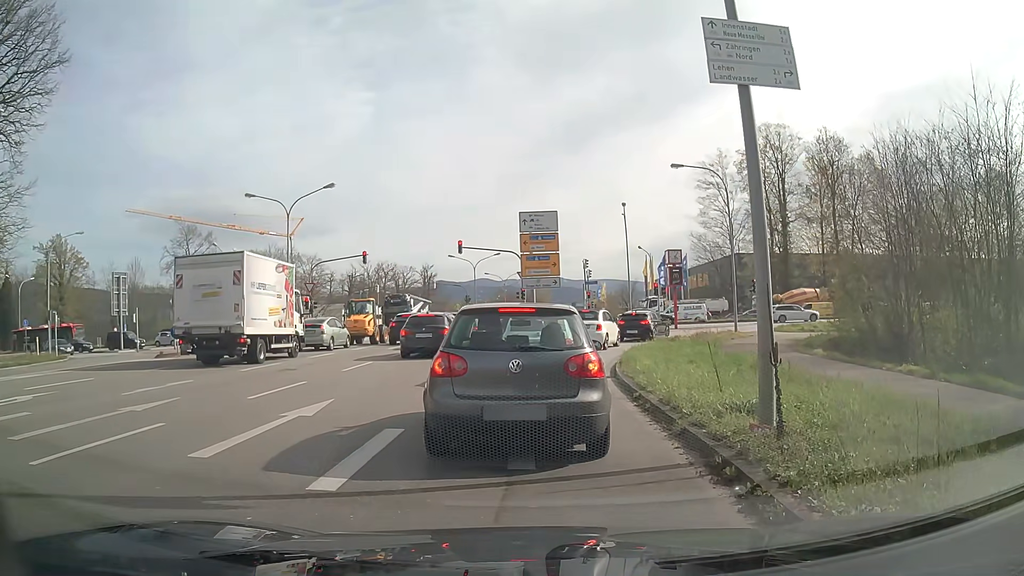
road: secondary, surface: asphalt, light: Day
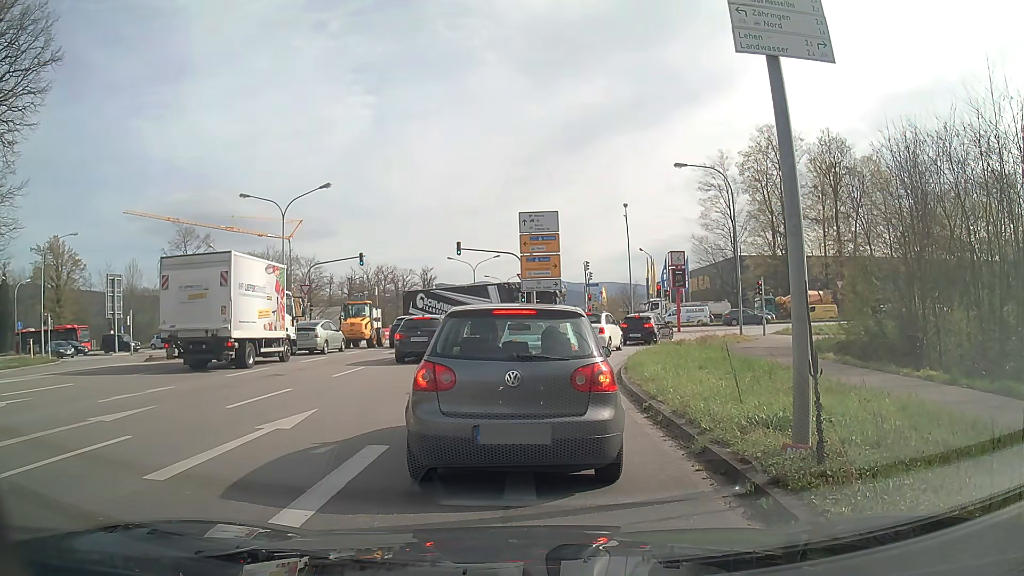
(0.0, +0.9) m; 0°
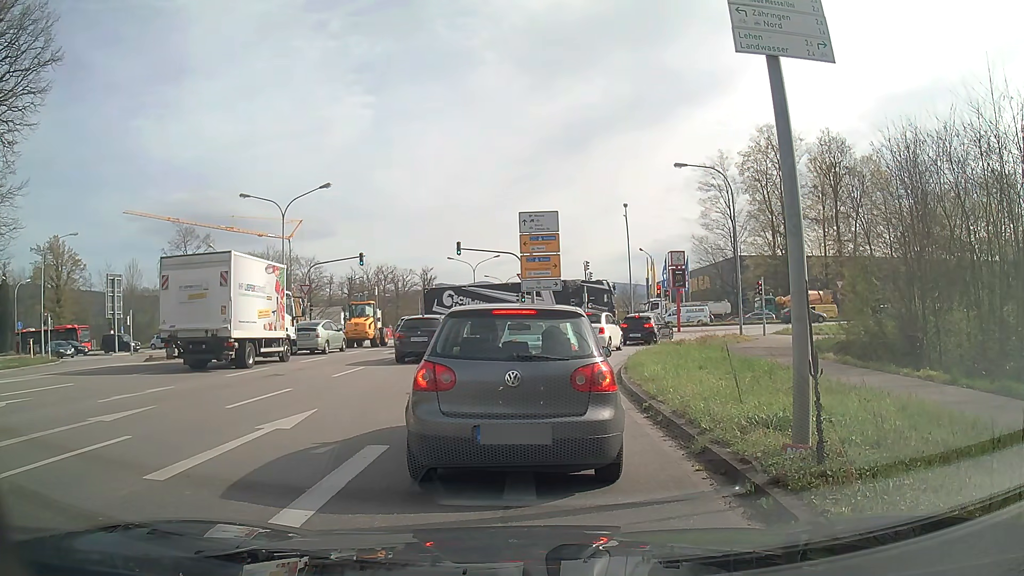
(0.0, 0.0) m; 0°
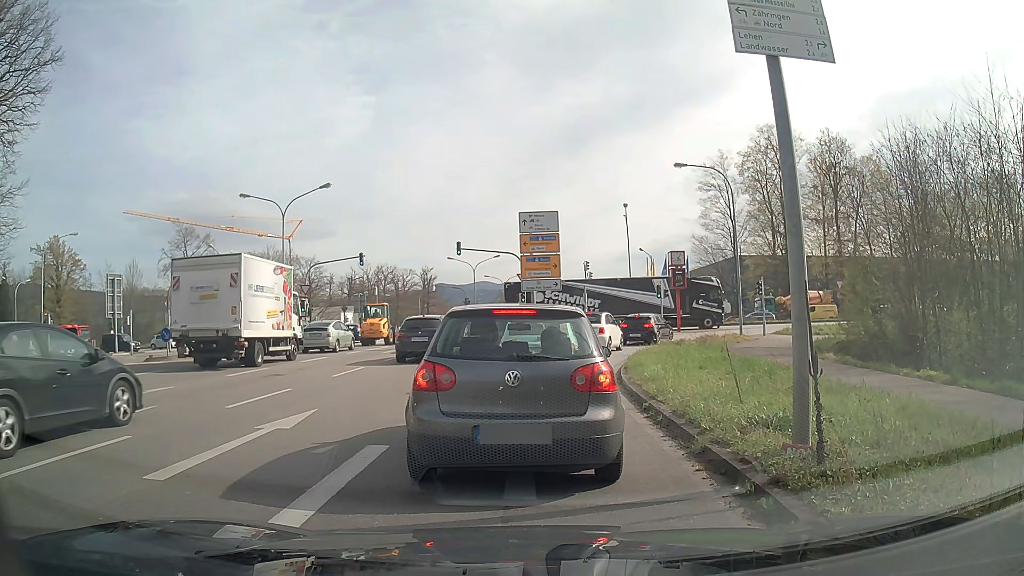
(0.0, 0.0) m; 0°
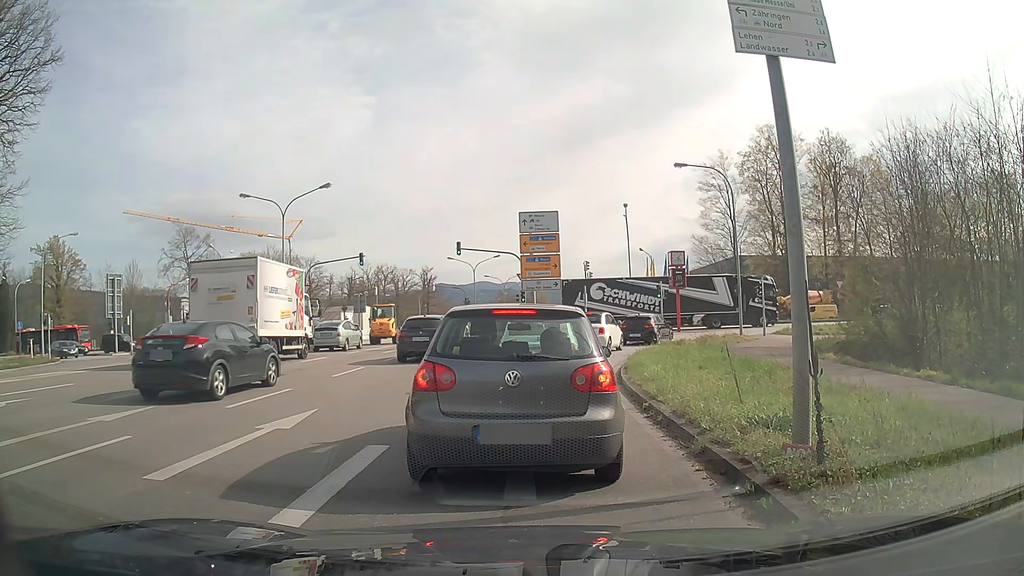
(0.0, 0.0) m; 0°
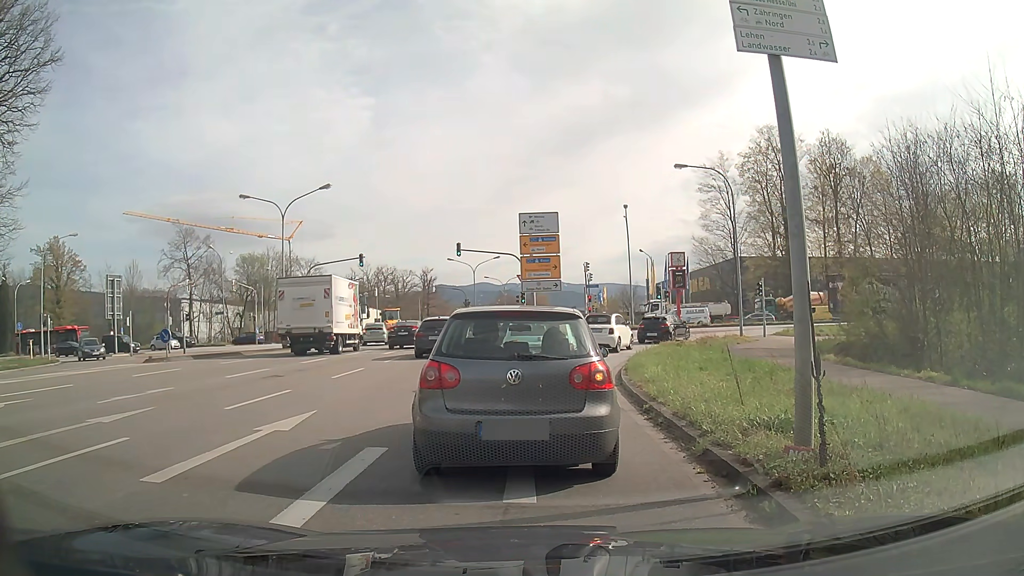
(0.0, 0.0) m; 0°
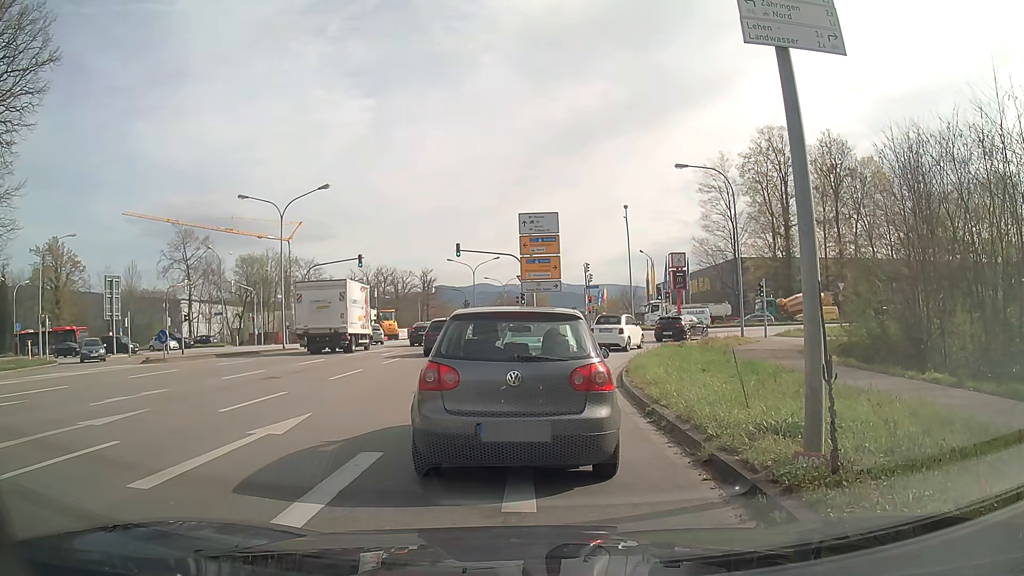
(0.0, +0.2) m; 0°
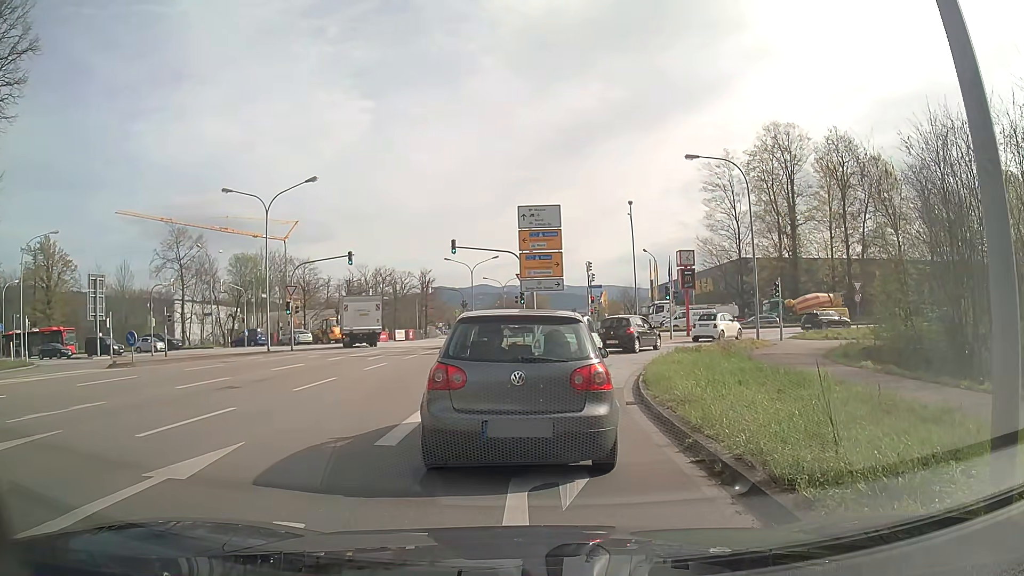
(0.0, +2.6) m; +2°
(0, +10) (+1, +20) (+4, +29) (+9, +38) (+17, +44) (+26, +48) (+36, +50) (+46, +51) (+56, +51) (+66, +51) m
